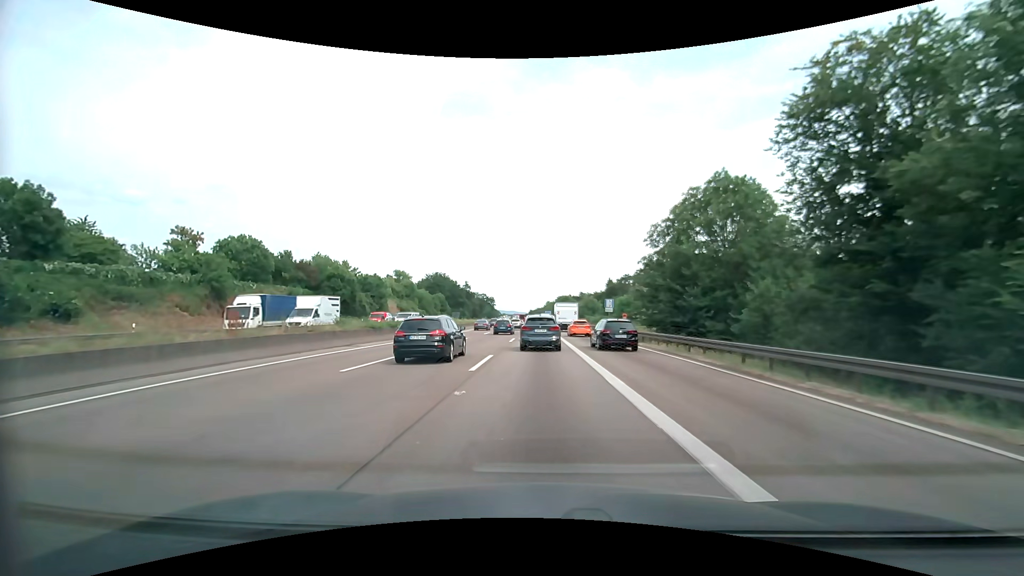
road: motorway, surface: asphalt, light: Day
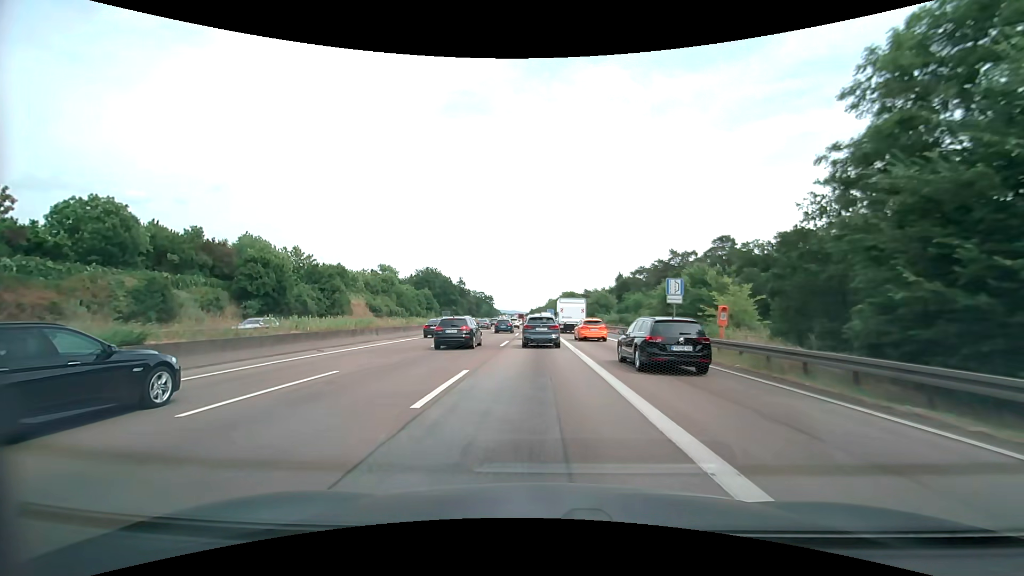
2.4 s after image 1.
(0.0, +24.1) m; 0°
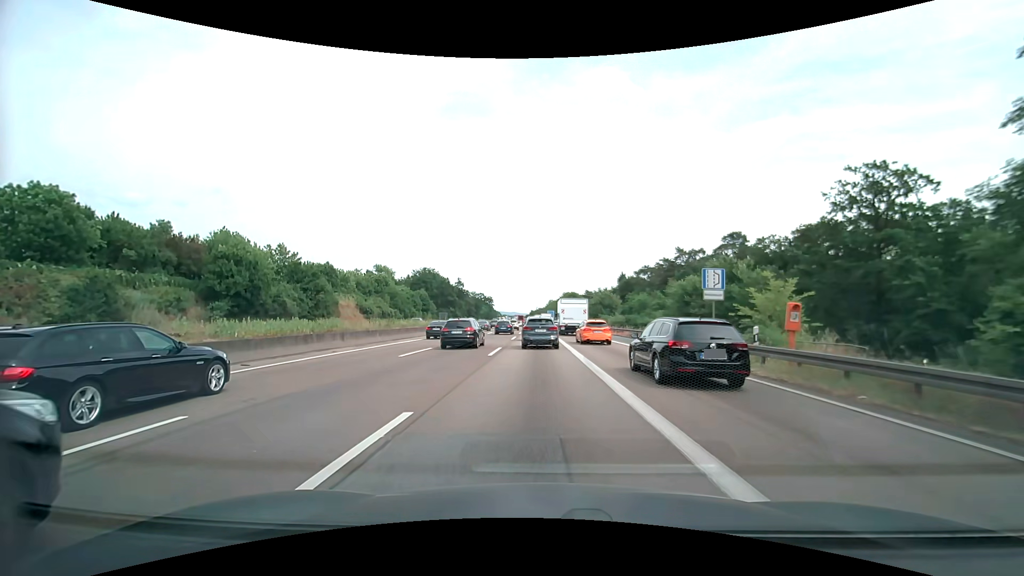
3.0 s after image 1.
(0.0, +5.8) m; 0°
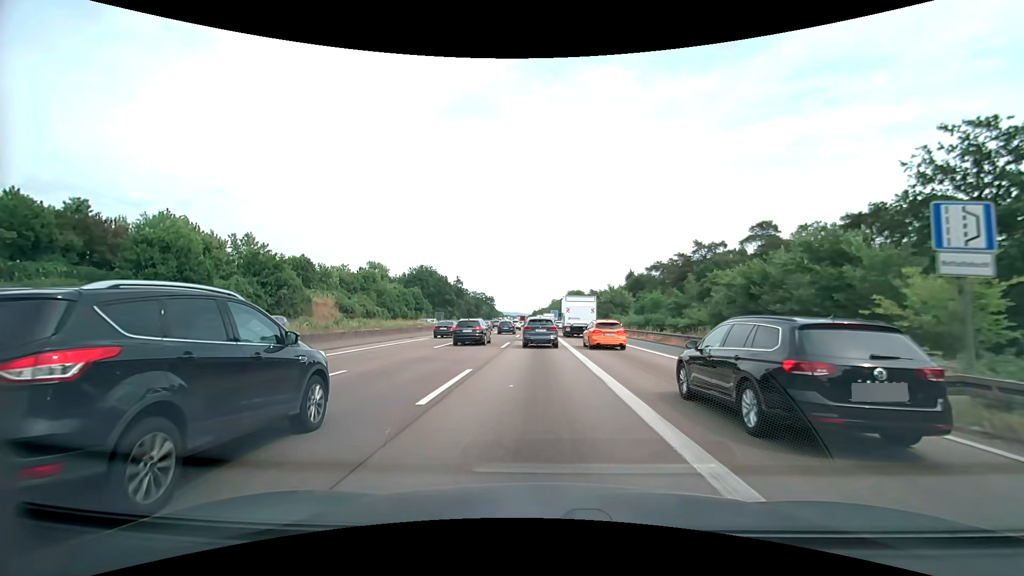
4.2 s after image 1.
(-0.1, +11.7) m; -1°
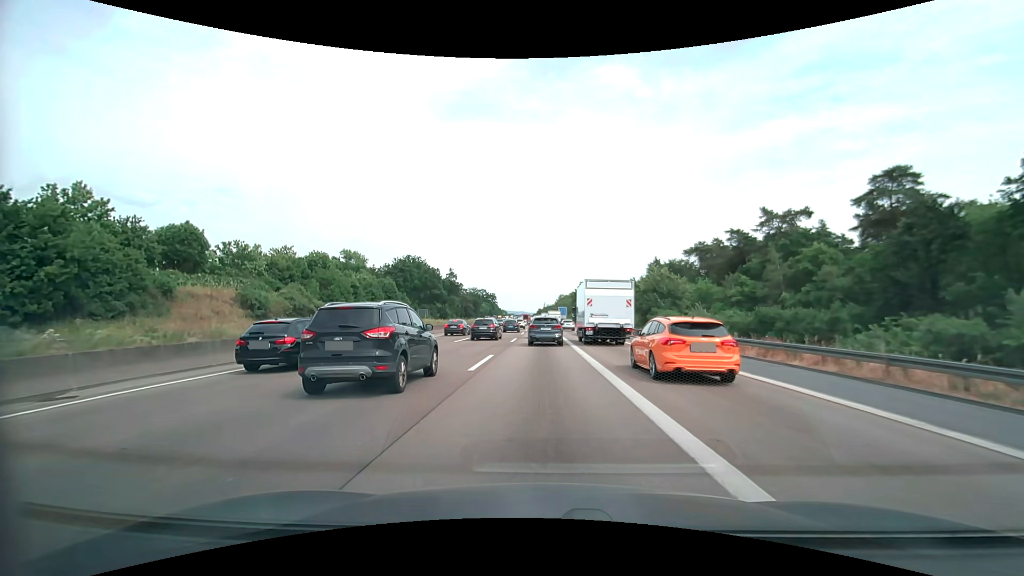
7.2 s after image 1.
(-0.2, +30.8) m; -1°
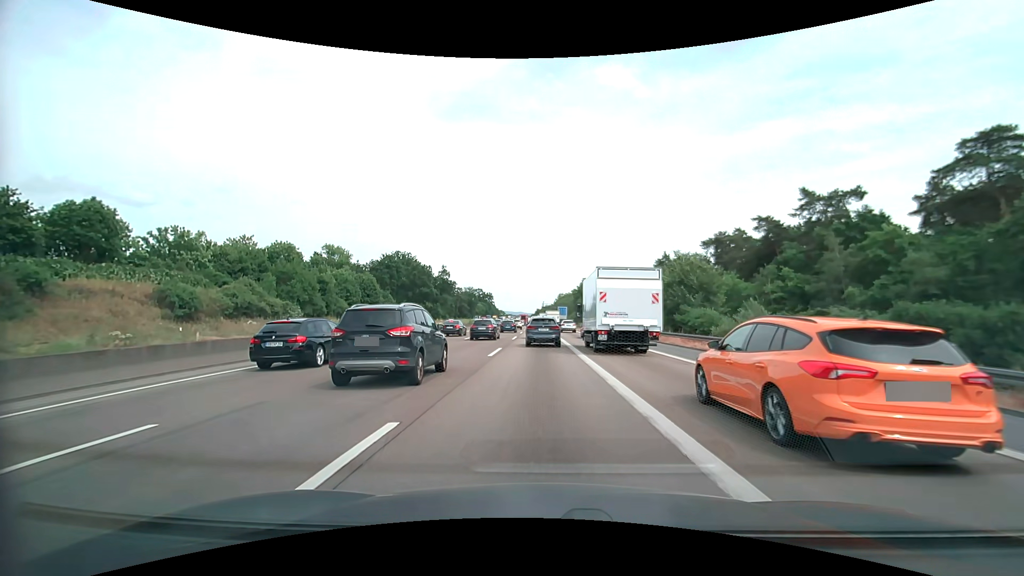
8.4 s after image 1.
(0.0, +12.5) m; 0°
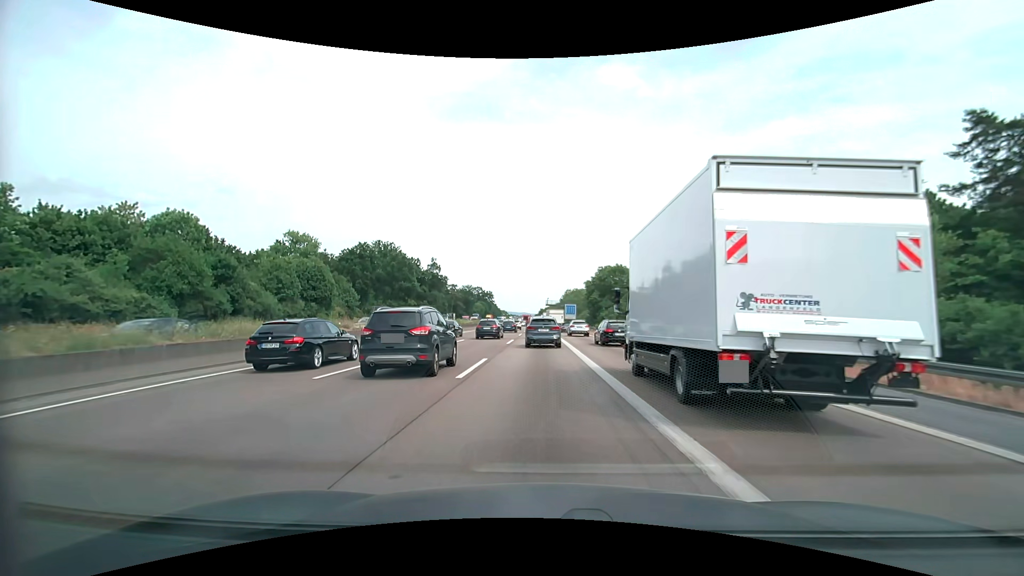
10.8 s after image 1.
(0.0, +24.9) m; 0°
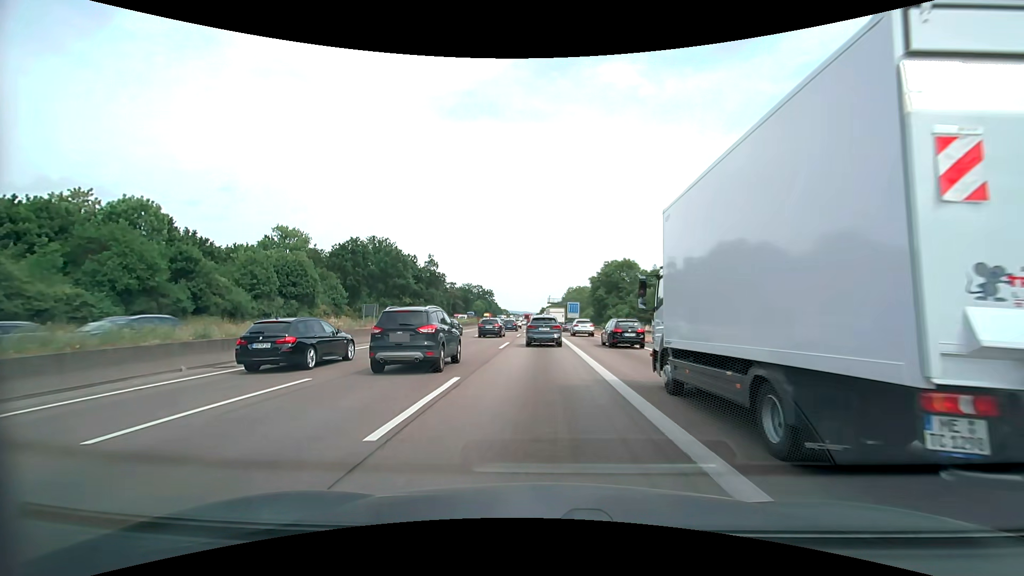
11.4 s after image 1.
(0.0, +6.2) m; 0°
(0, +10) (0, +20) (0, +30) (0, +40) (0, +50) (0, +60) (0, +70) (0, +80) (0, +90) (-1, +100) m
